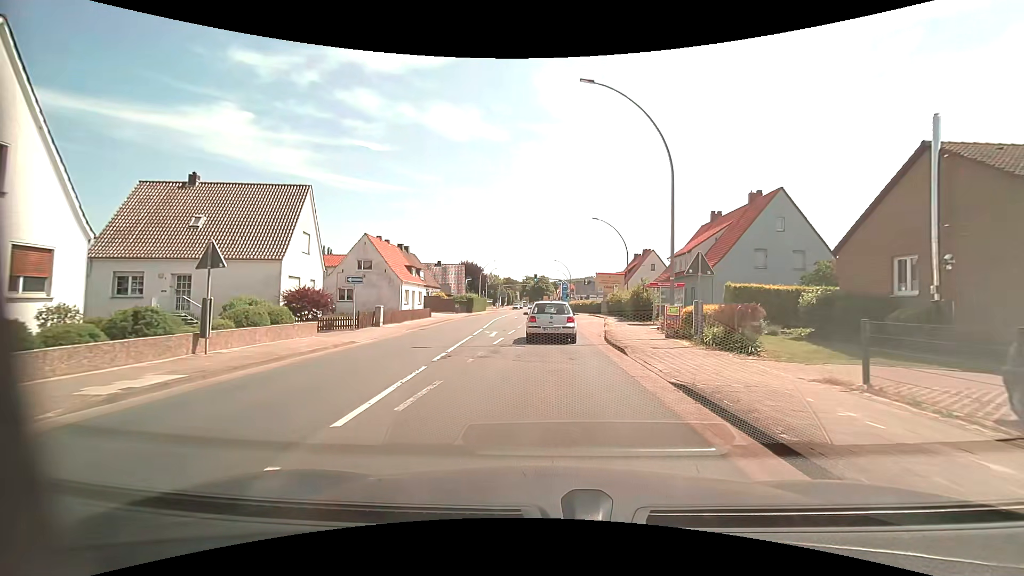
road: primary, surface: asphalt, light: Day
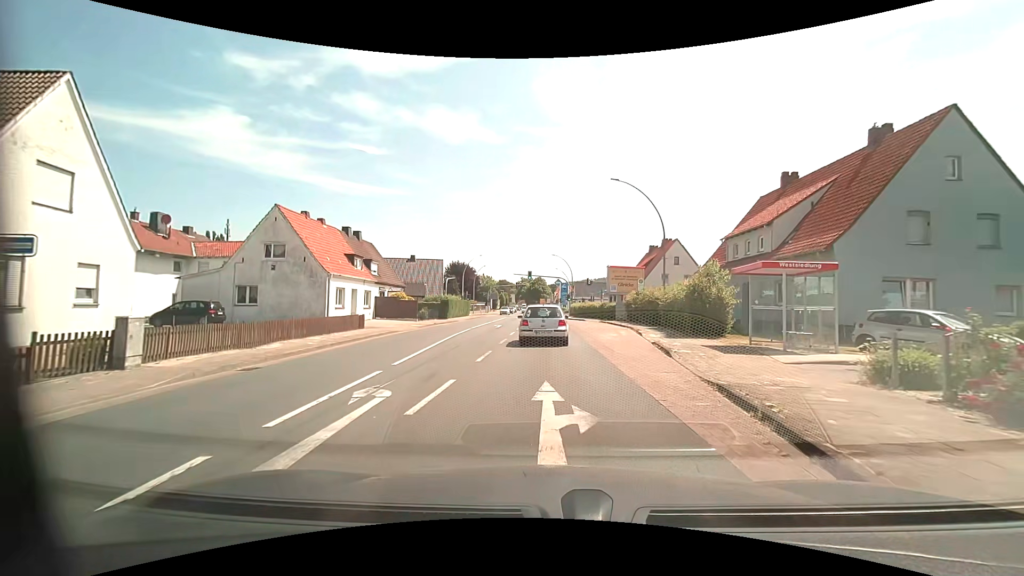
(+0.1, +16.2) m; +1°
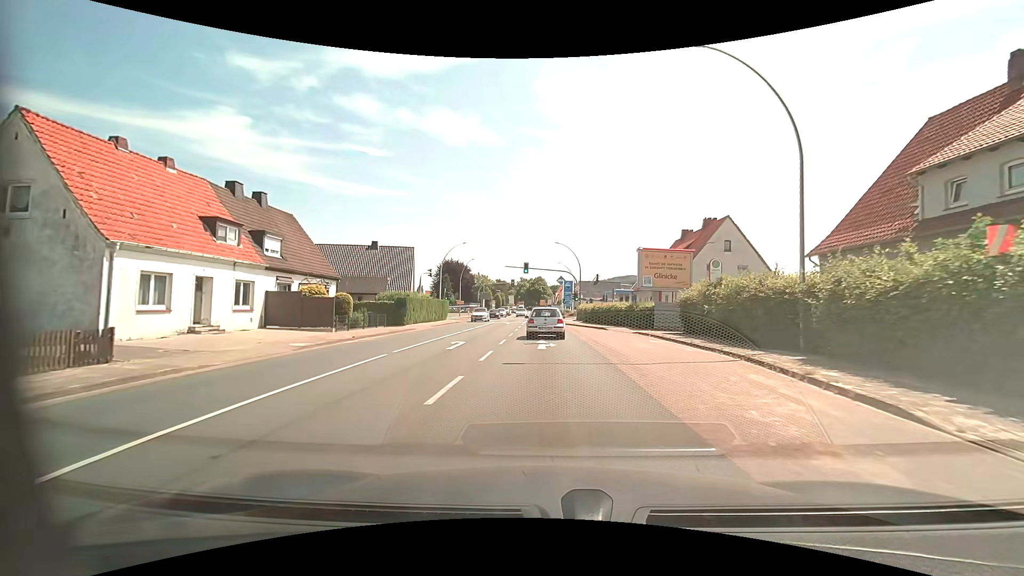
(-0.1, +17.6) m; 0°
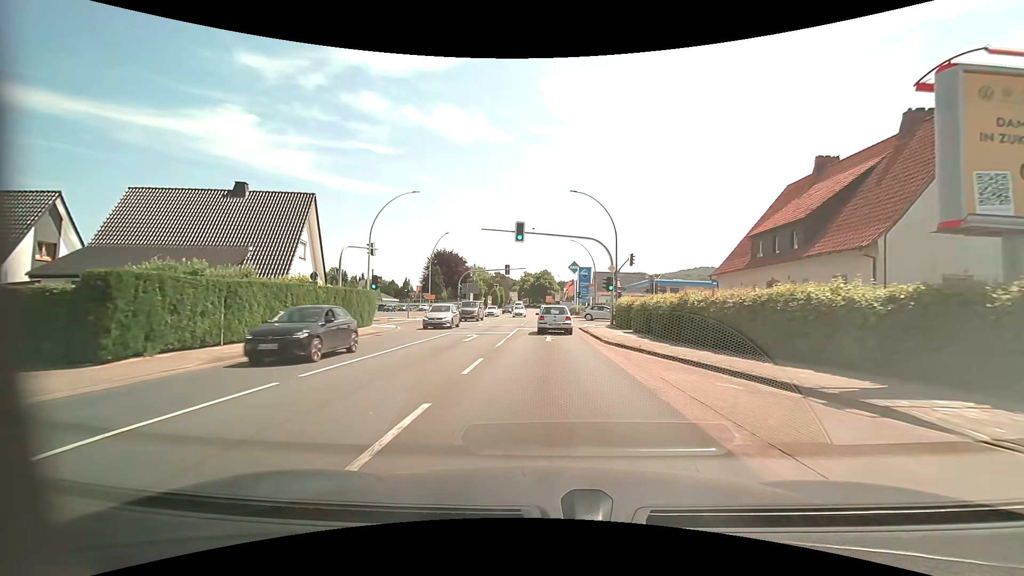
(-0.1, +27.4) m; 0°
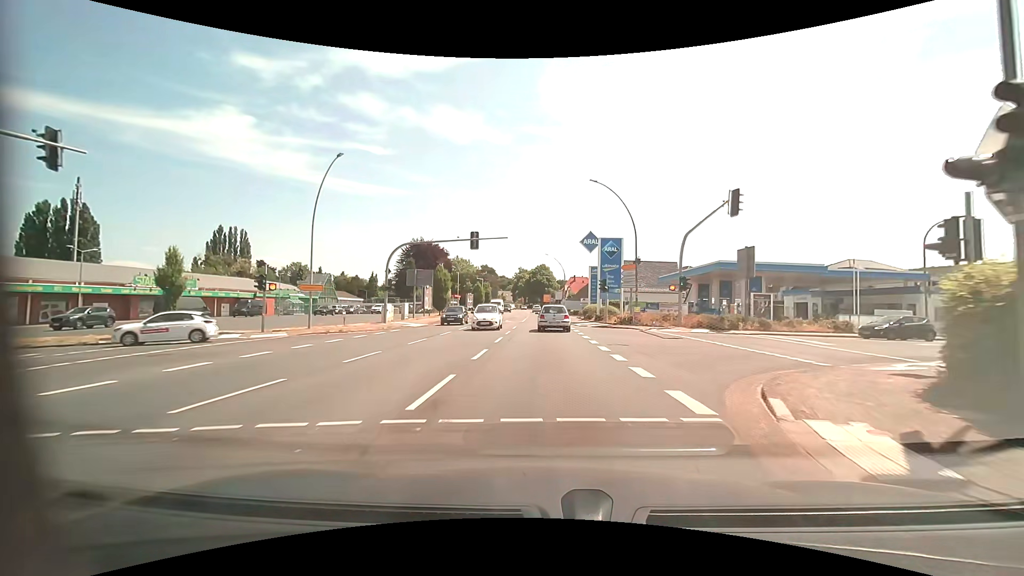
(-0.1, +30.3) m; 0°
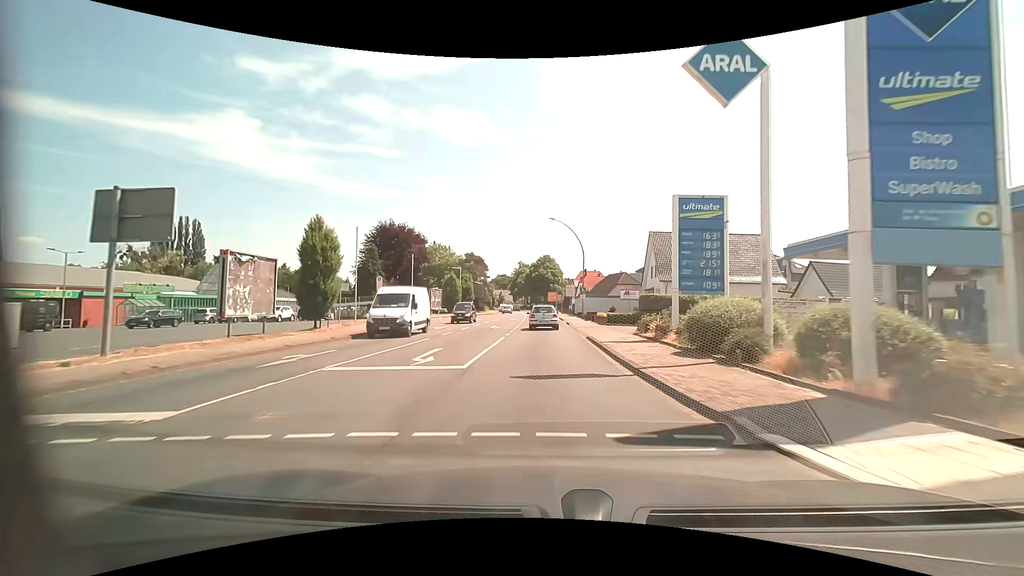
(-0.1, +34.0) m; -1°
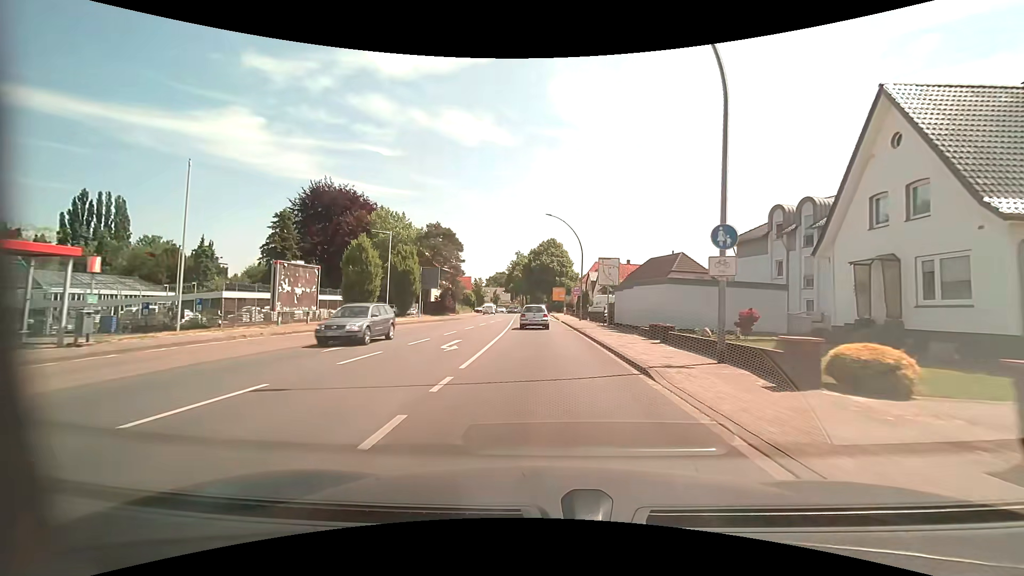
(-0.1, +37.3) m; 0°
